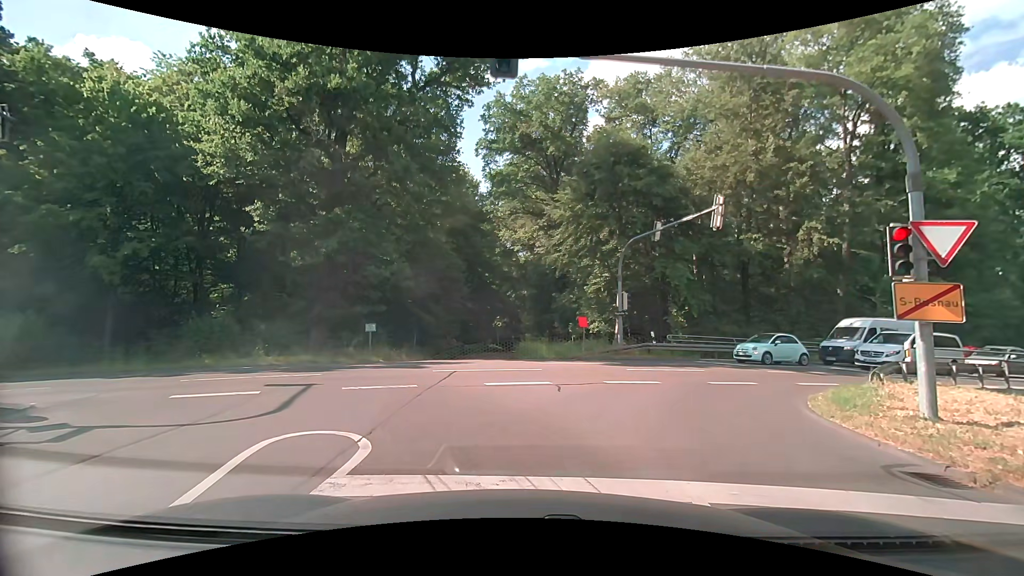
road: tertiary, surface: asphalt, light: Day
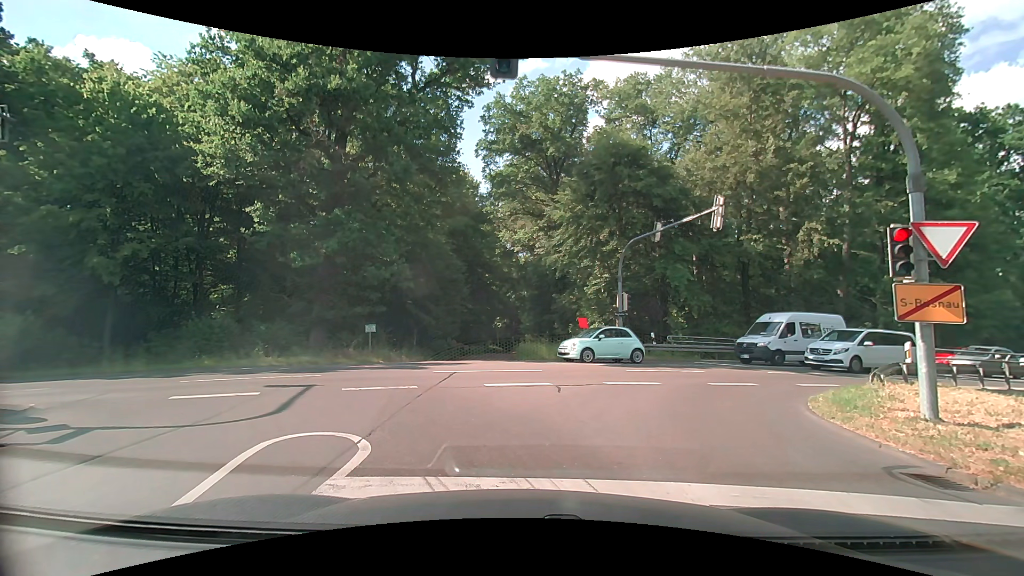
(0.0, +0.1) m; 0°
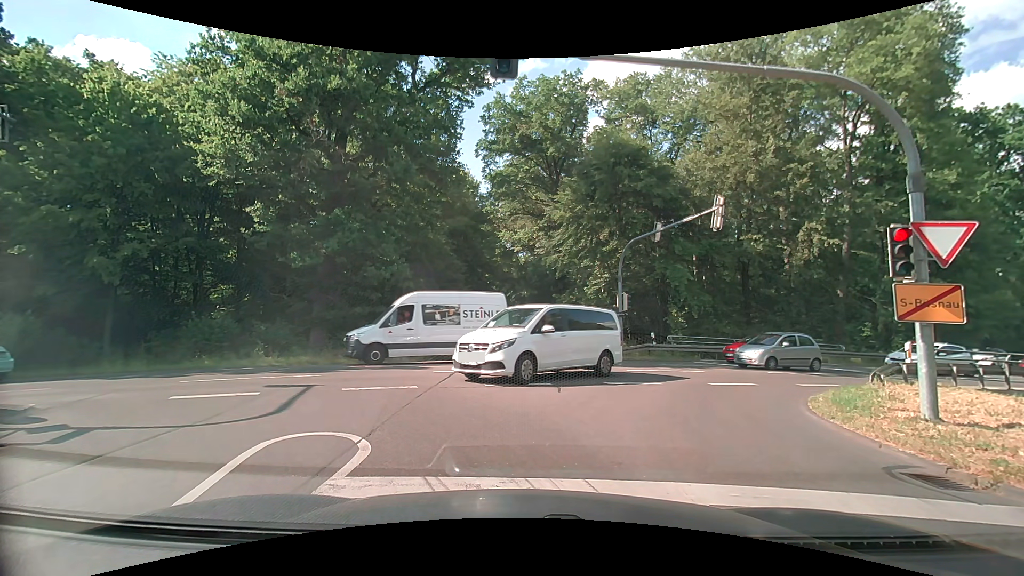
(0.0, 0.0) m; 0°
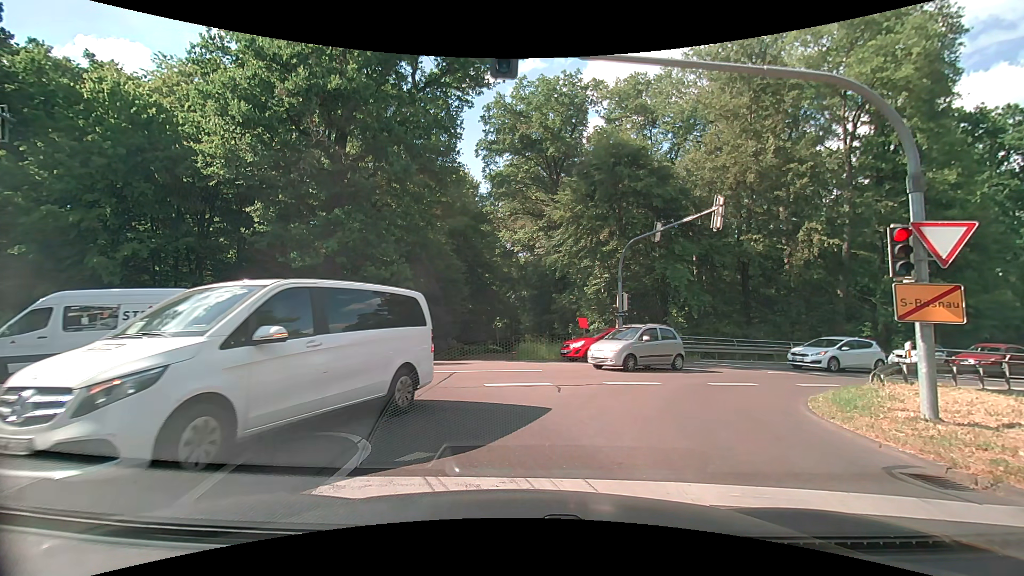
(0.0, 0.0) m; 0°
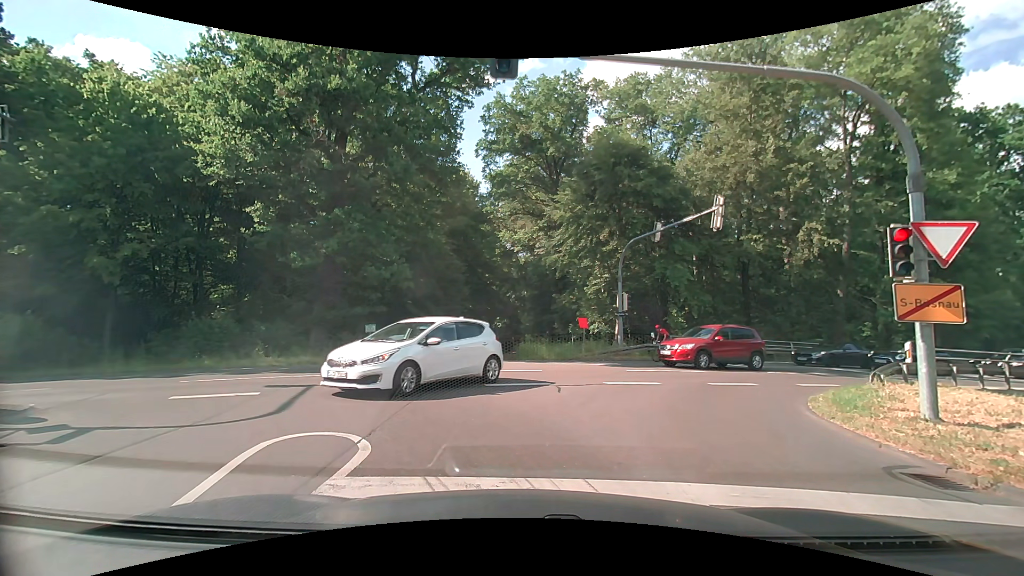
(0.0, 0.0) m; 0°
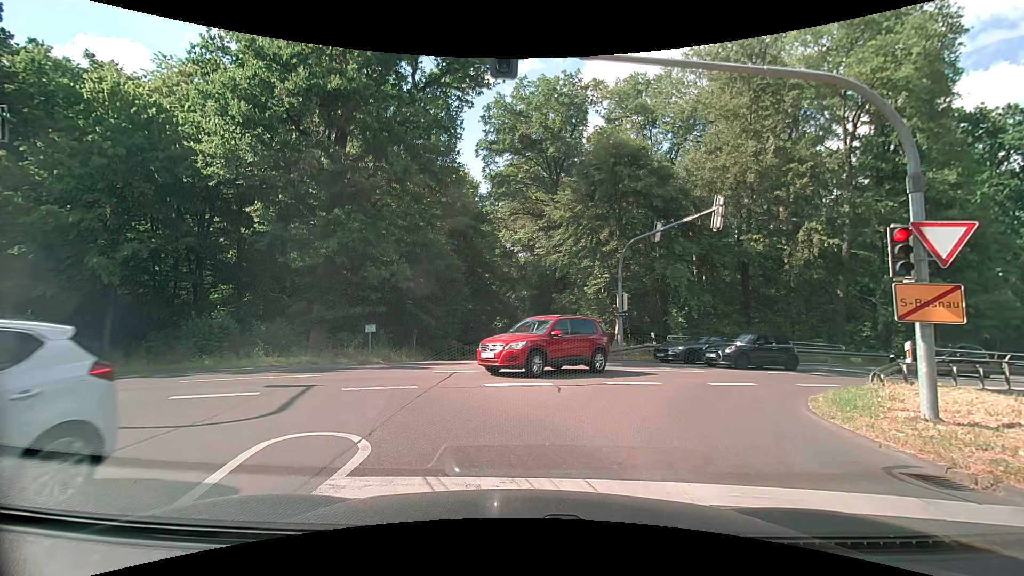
(0.0, 0.0) m; 0°
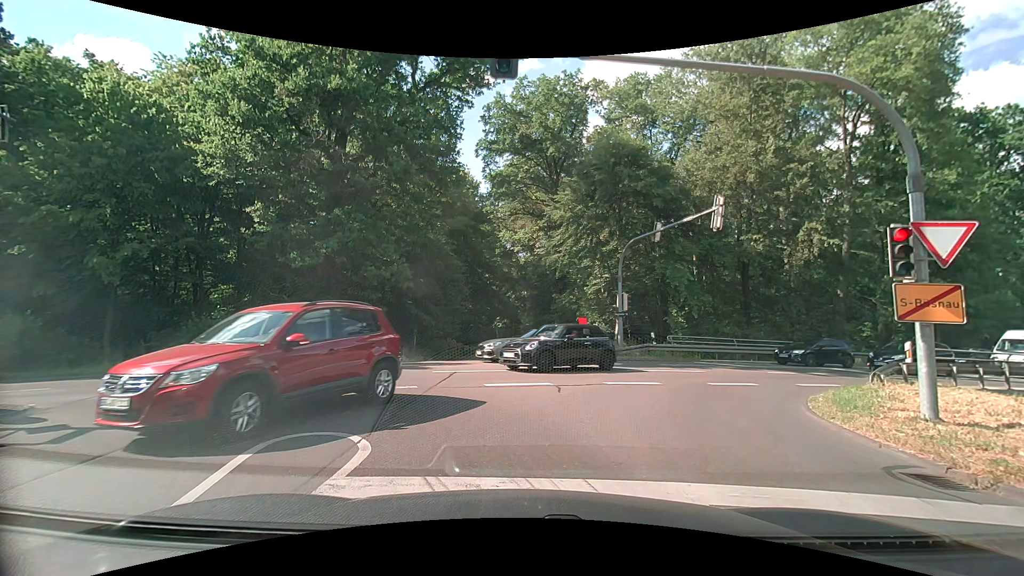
(0.0, 0.0) m; 0°
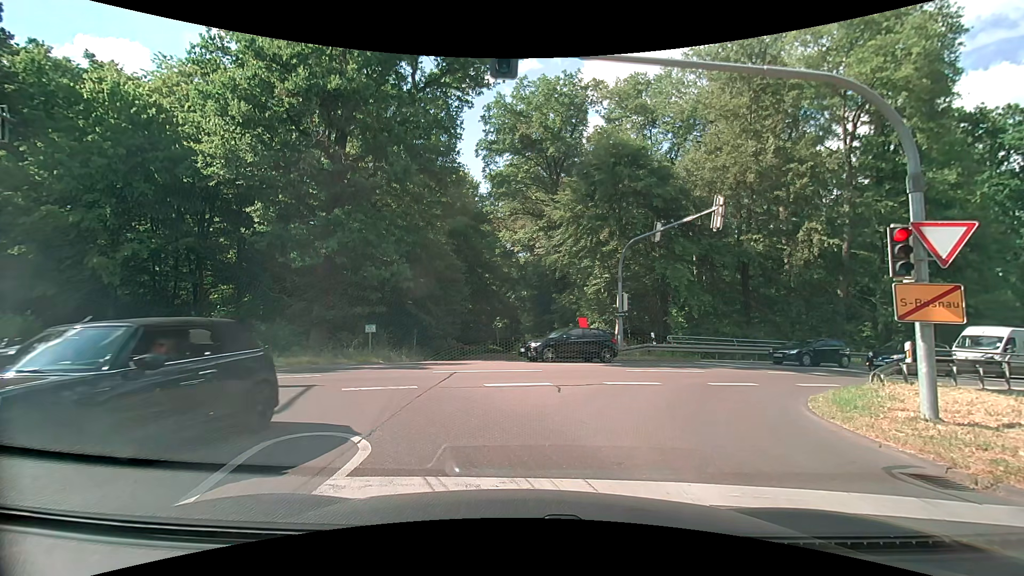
(0.0, 0.0) m; 0°
(-2, +10) (-9, +16) (-19, +14) (-29, +11) (-38, +7) (-47, +4) (-56, 0) (-66, -4) (-75, -8) (-84, -11) m
